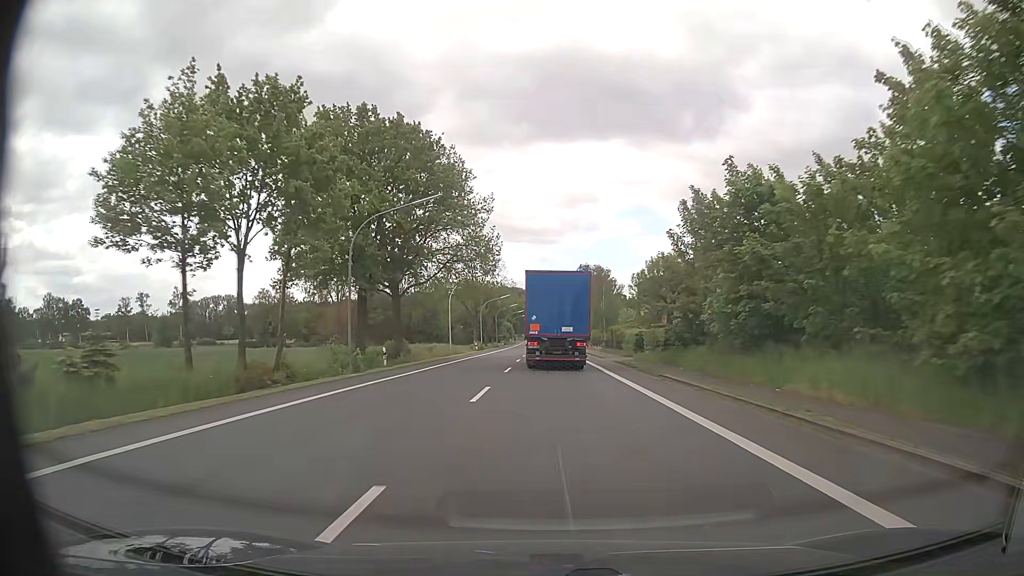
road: primary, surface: asphalt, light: Day
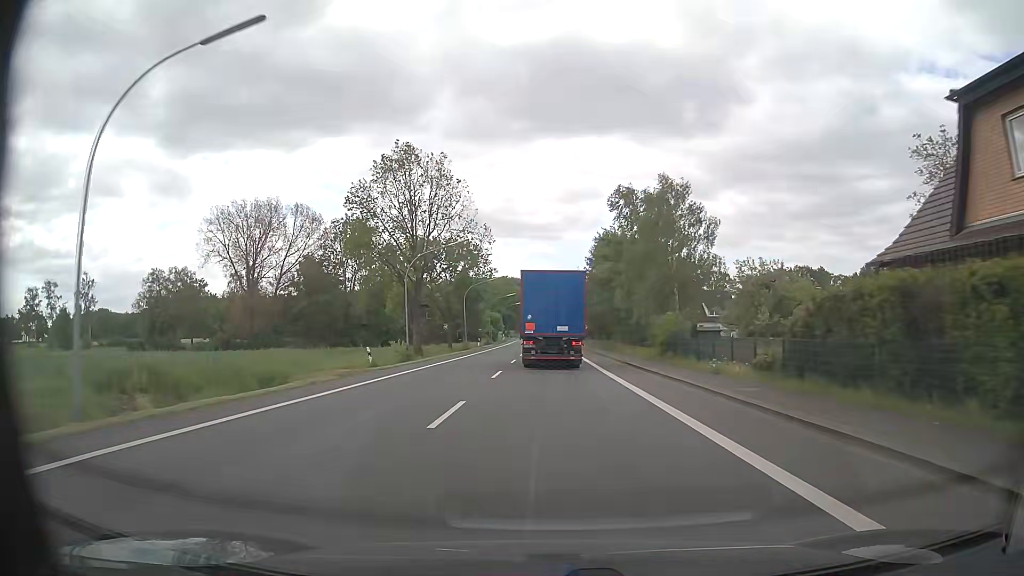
(0.0, +52.0) m; 0°
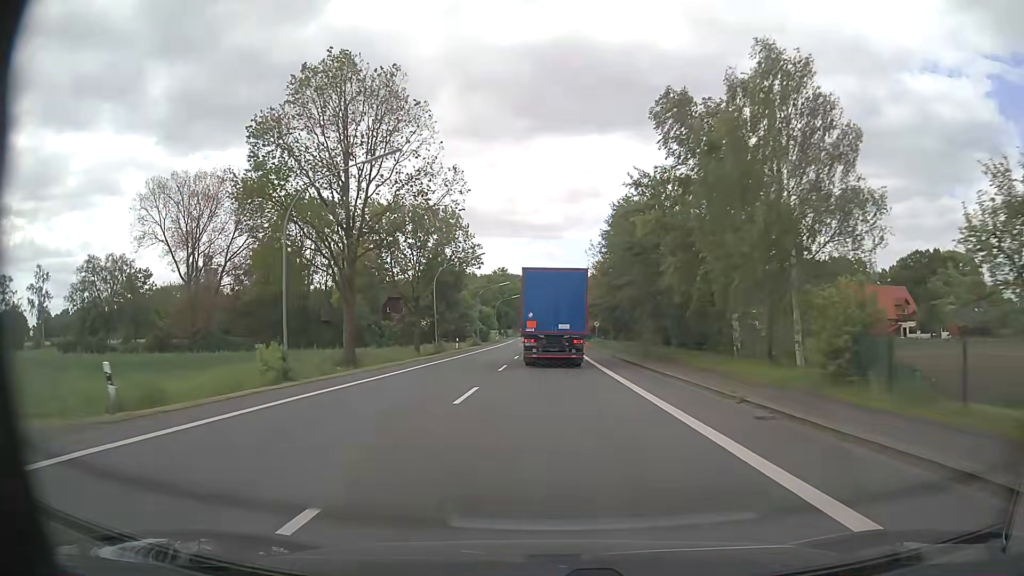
(-0.1, +21.0) m; 0°
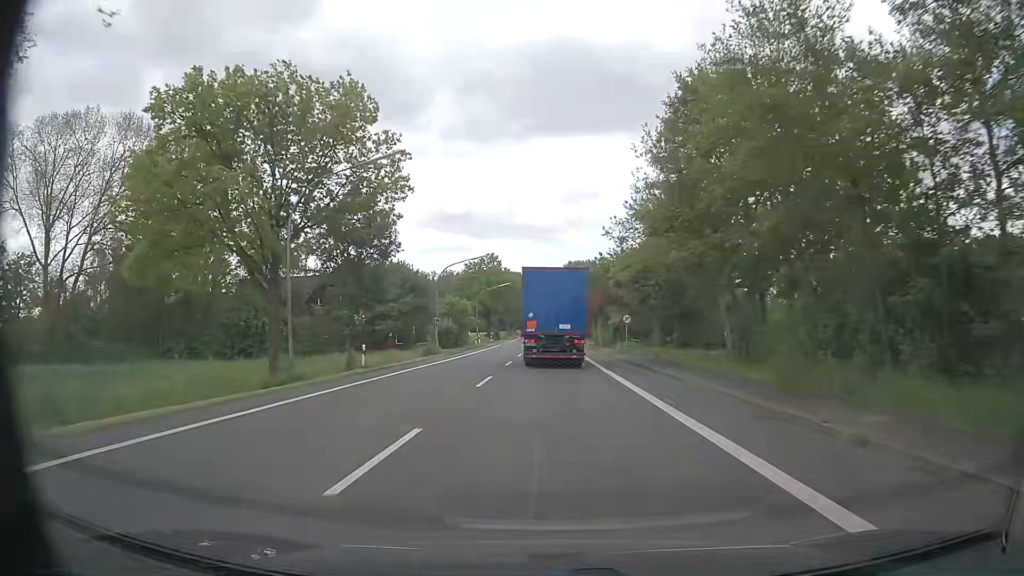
(-0.1, +31.6) m; 0°
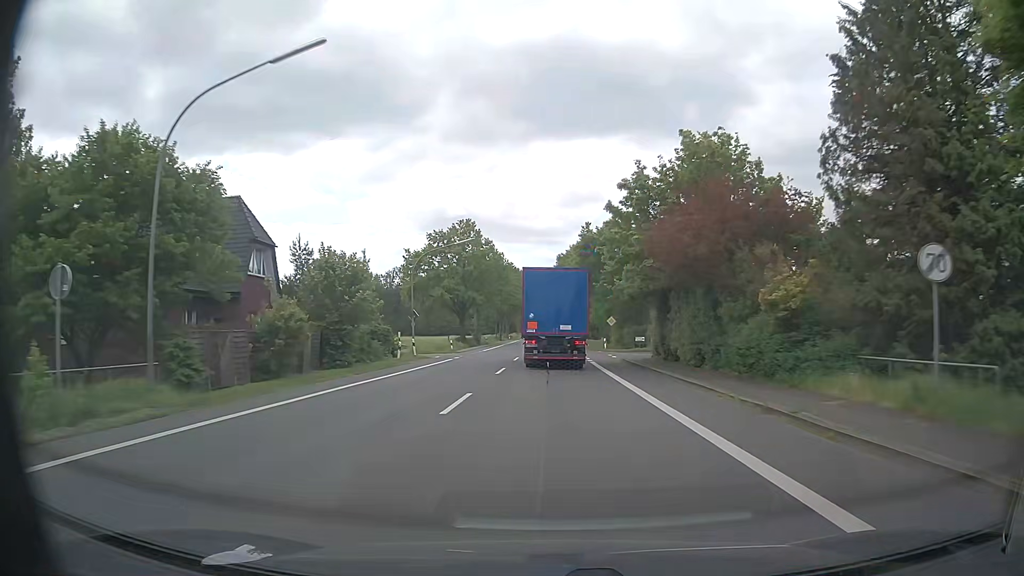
(-0.1, +42.1) m; 0°
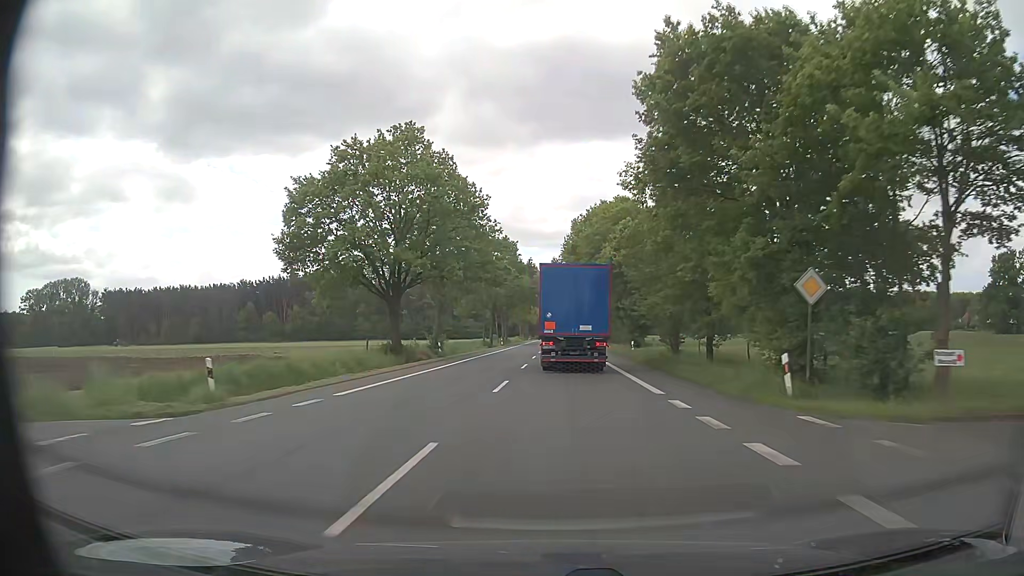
(-0.3, +43.4) m; -1°
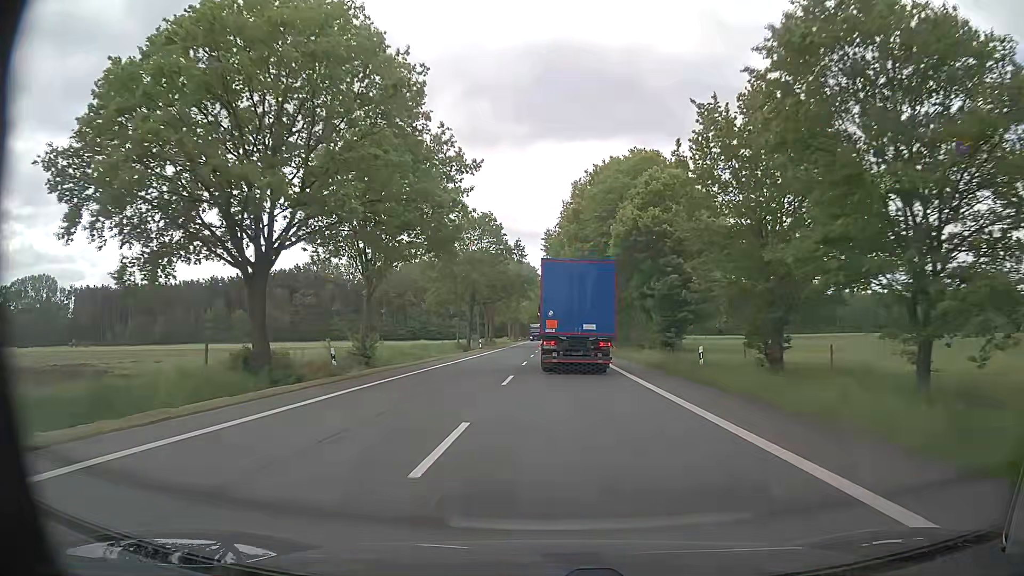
(+0.1, +22.1) m; +1°
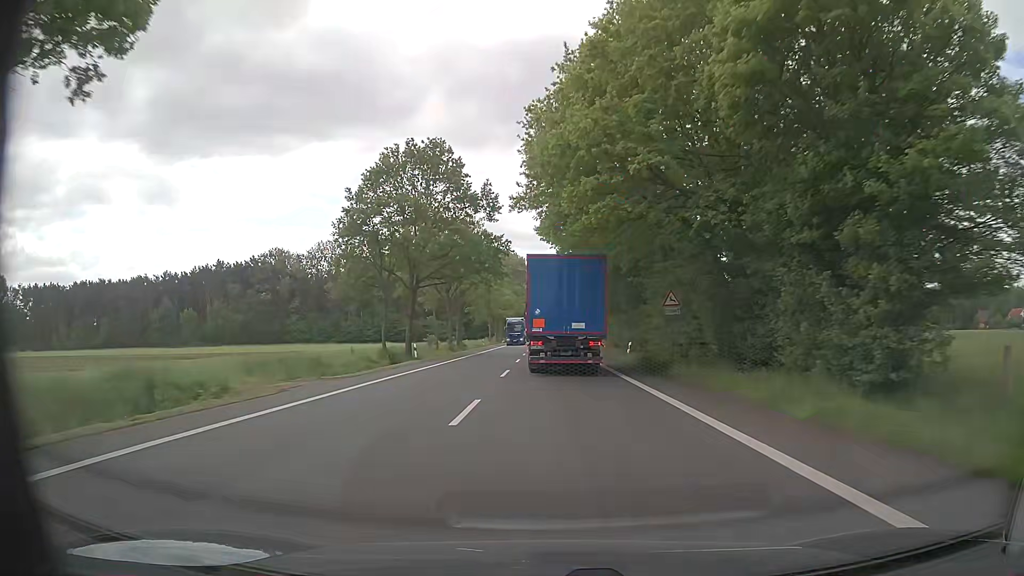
(+0.2, +32.2) m; 0°
(0, +10) (0, +20) (0, +30) (0, +40) (0, +50) (0, +60) (0, +70) (-1, +80) (-1, +90) (-1, +100) m
